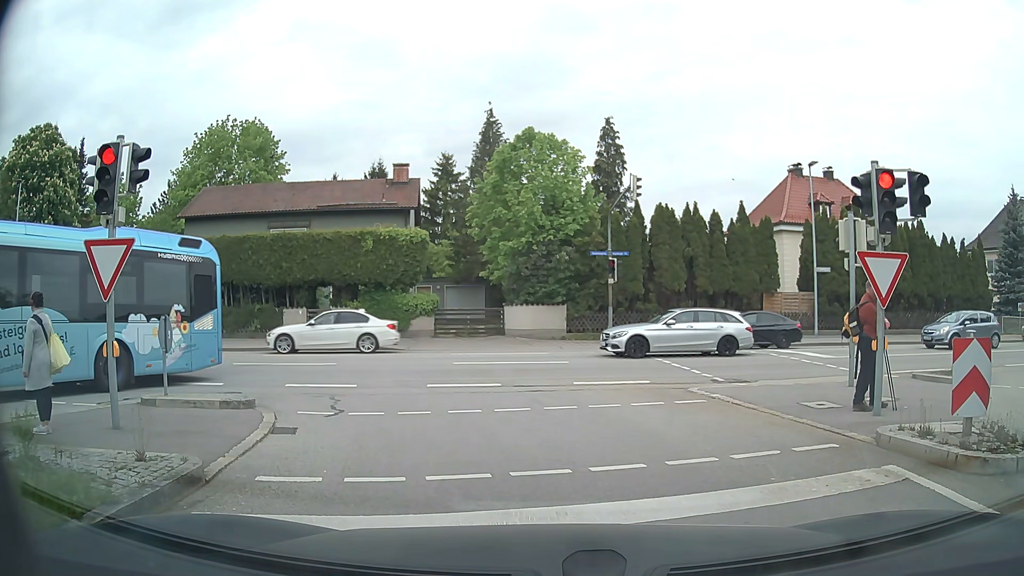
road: tertiary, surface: asphalt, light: Day
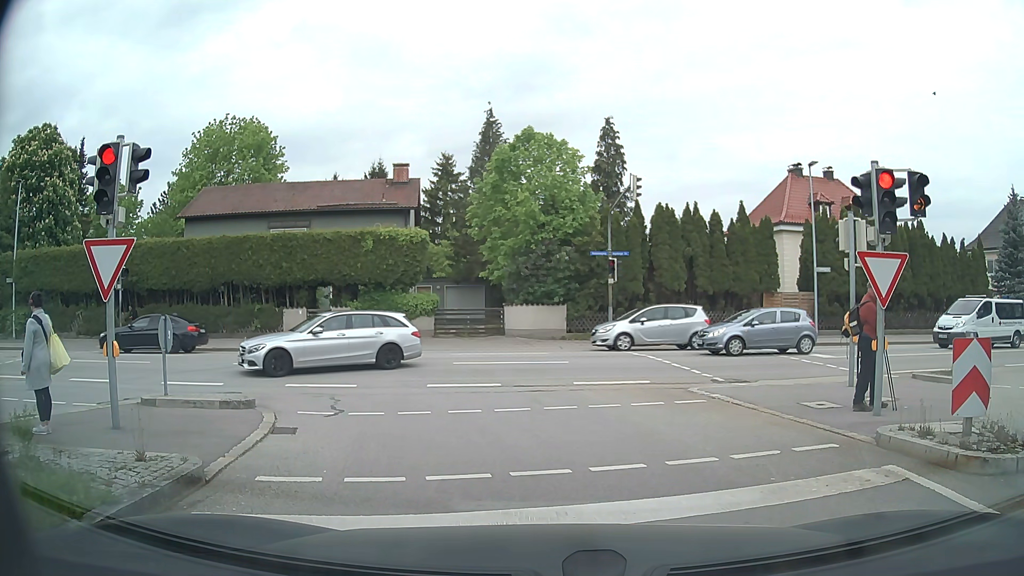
(0.0, 0.0) m; 0°
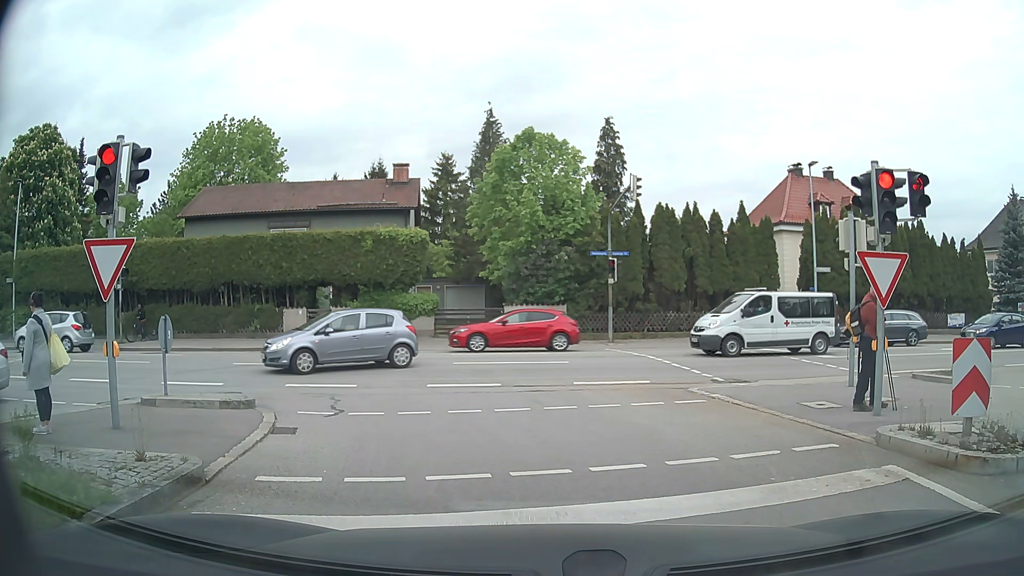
(0.0, 0.0) m; 0°
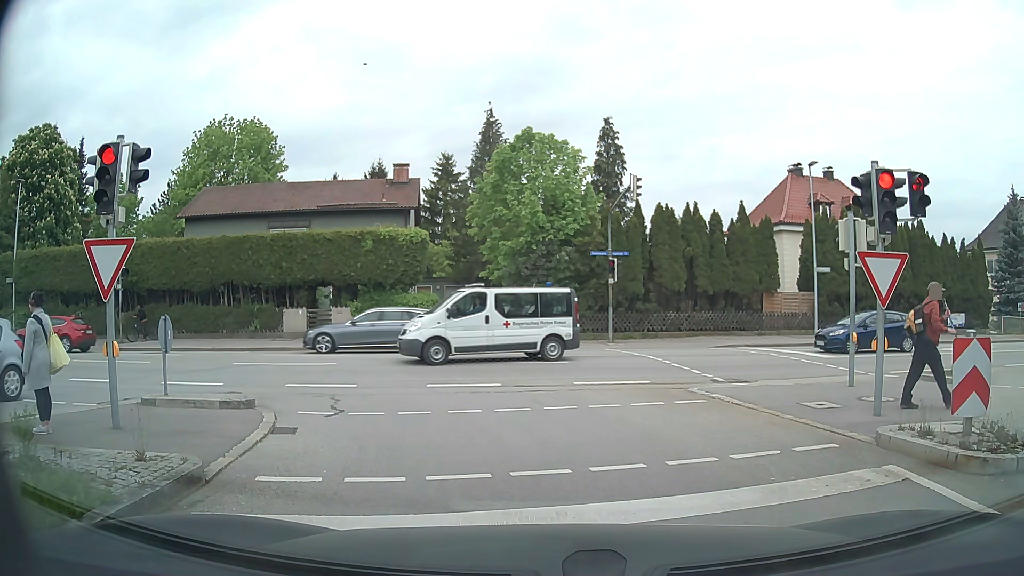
(0.0, 0.0) m; 0°
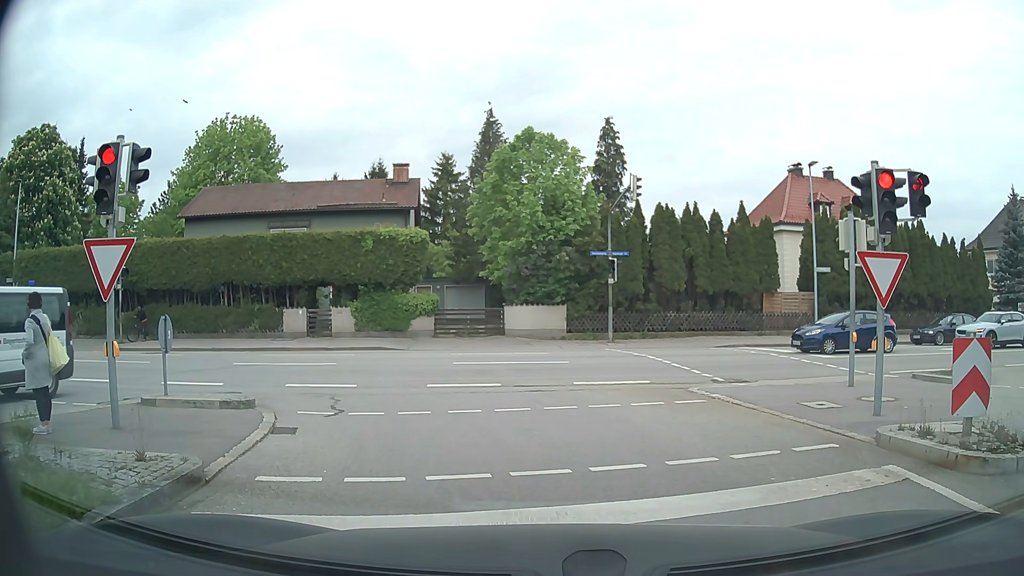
(0.0, 0.0) m; 0°
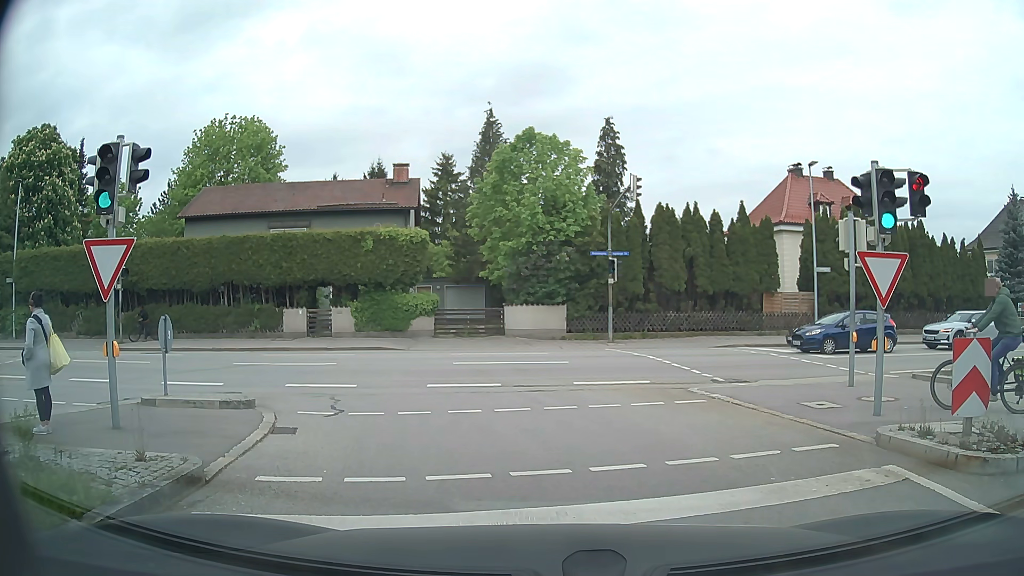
(0.0, 0.0) m; 0°
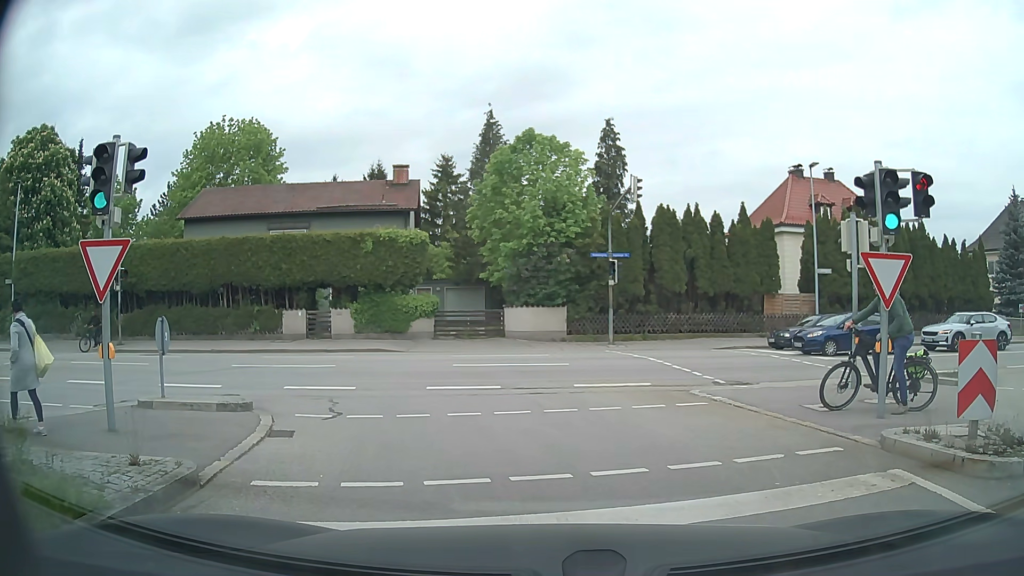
(0.0, +0.1) m; 0°
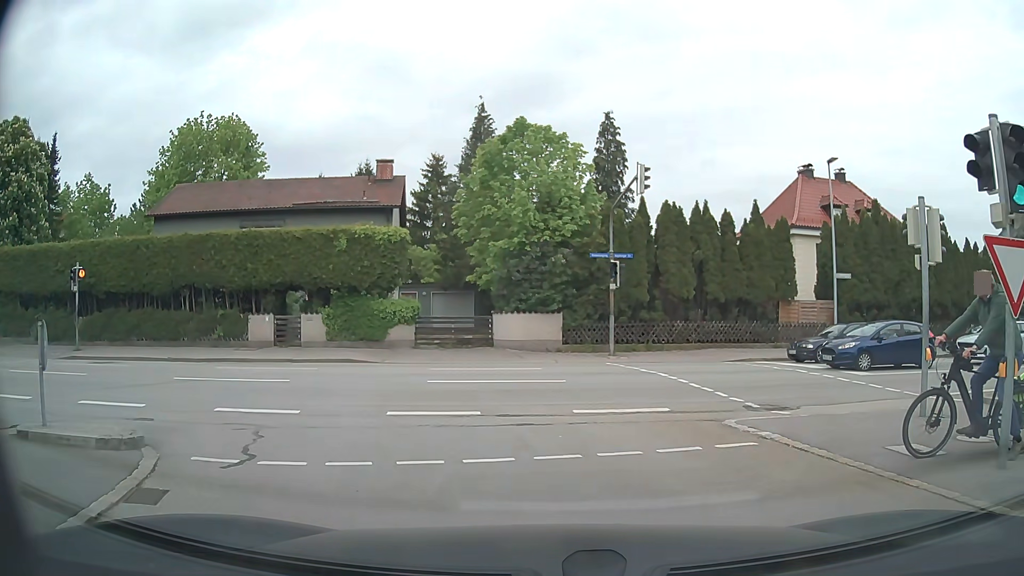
(+0.1, +3.1) m; +2°
(0, +10) (-6, +18) (-16, +19) (-26, +18) (-35, +17) (-45, +15) (-55, +14) (-65, +12) (-75, +10) (-85, +9) m
